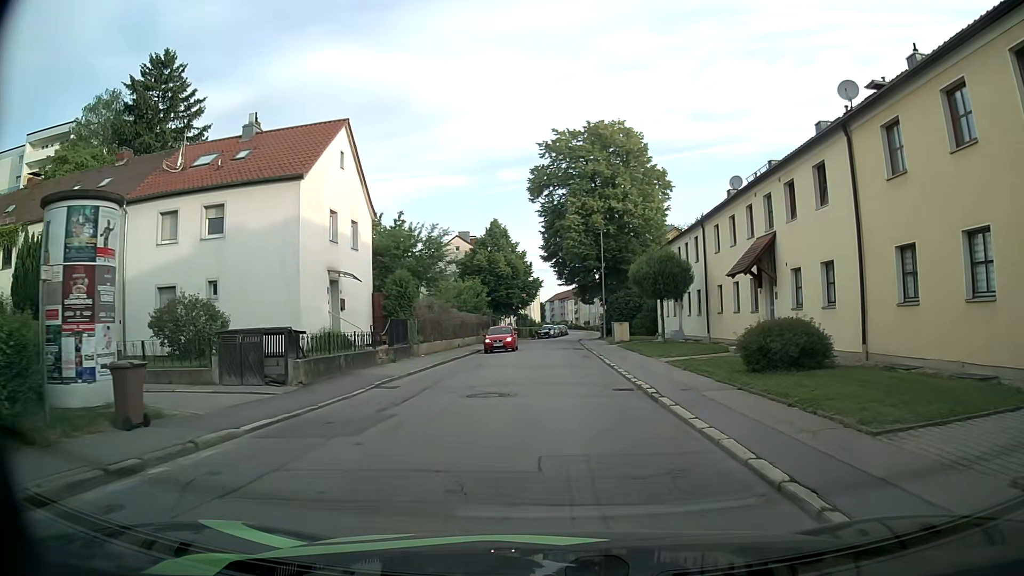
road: residential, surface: asphalt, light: Day
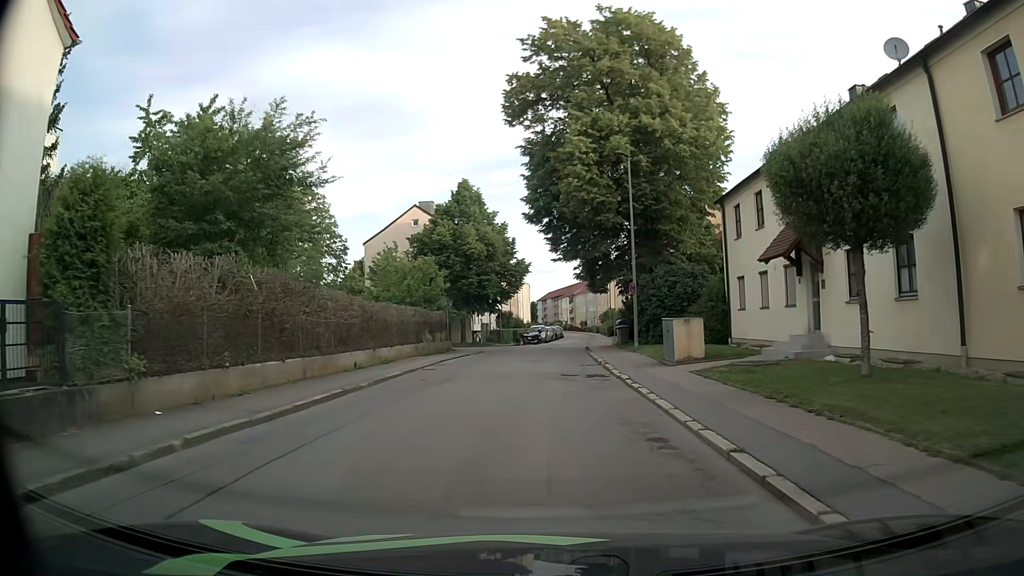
(+0.1, +21.2) m; 0°
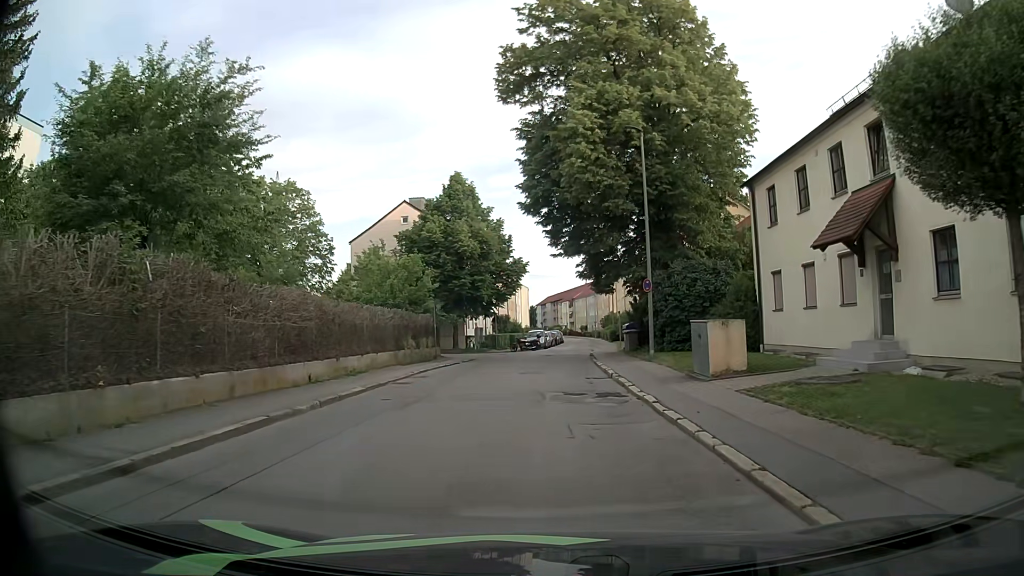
(0.0, +4.2) m; 0°
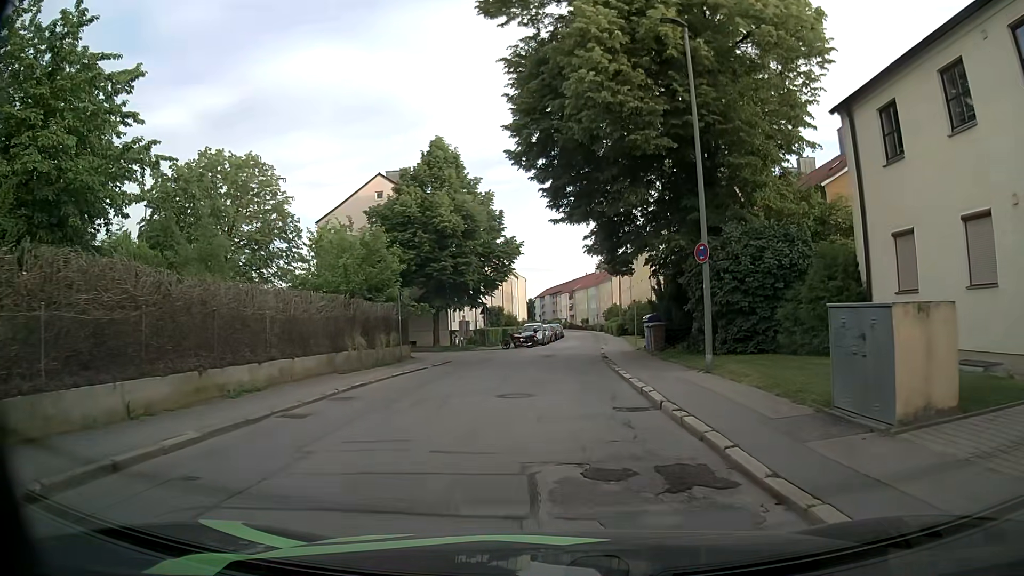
(+0.1, +8.2) m; +1°
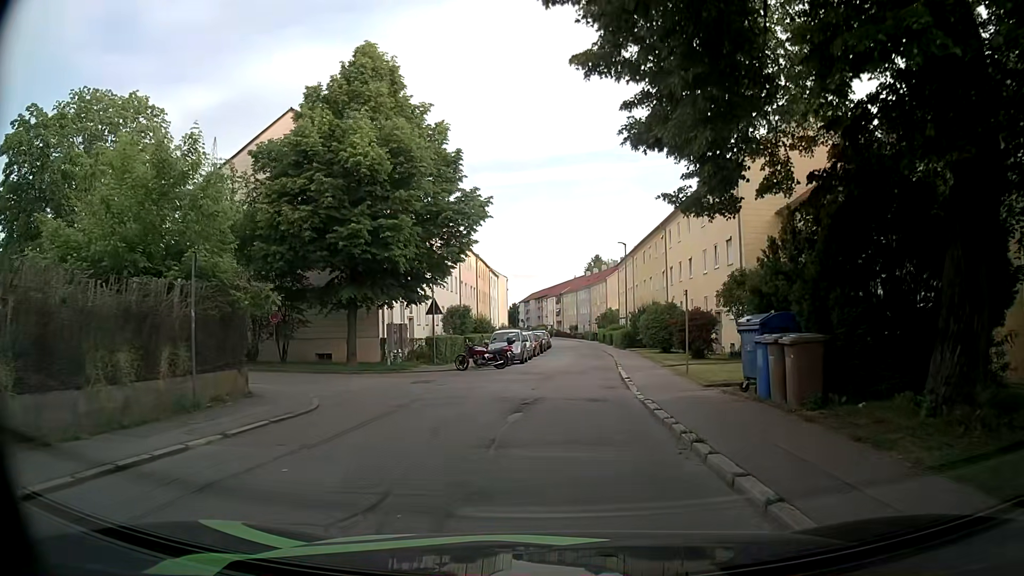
(+0.1, +15.8) m; +2°
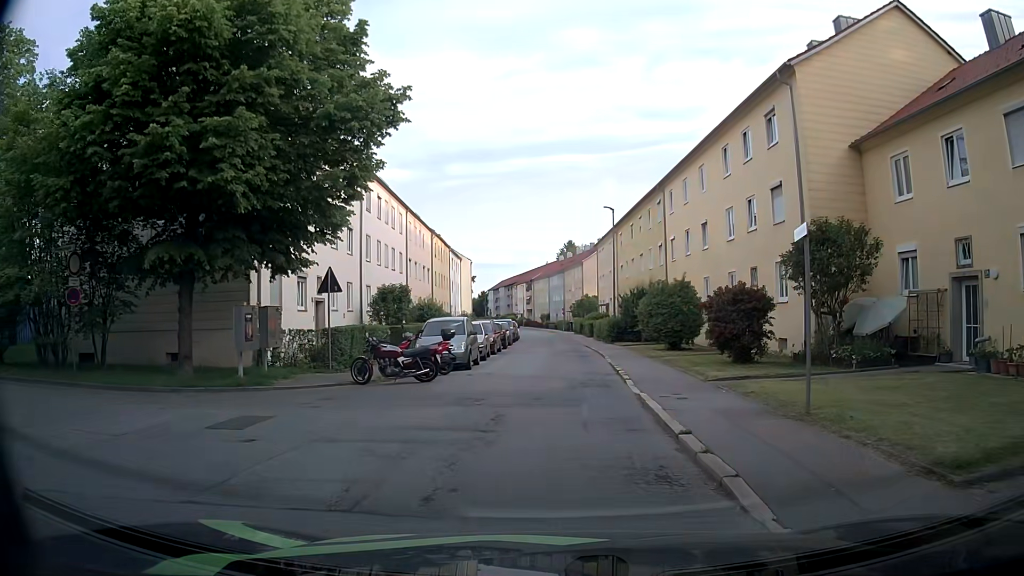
(0.0, +11.0) m; +2°
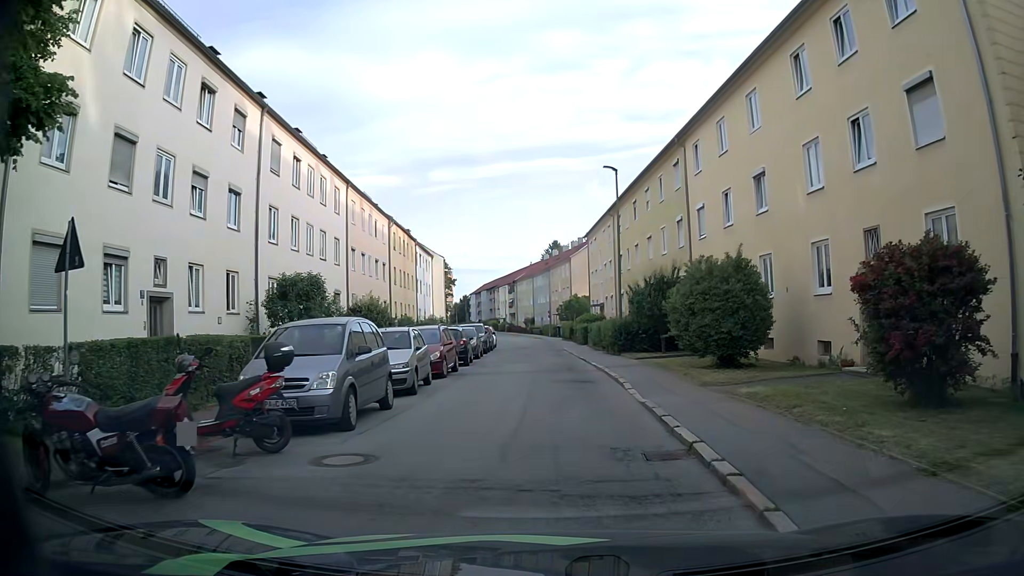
(+0.1, +10.9) m; +2°
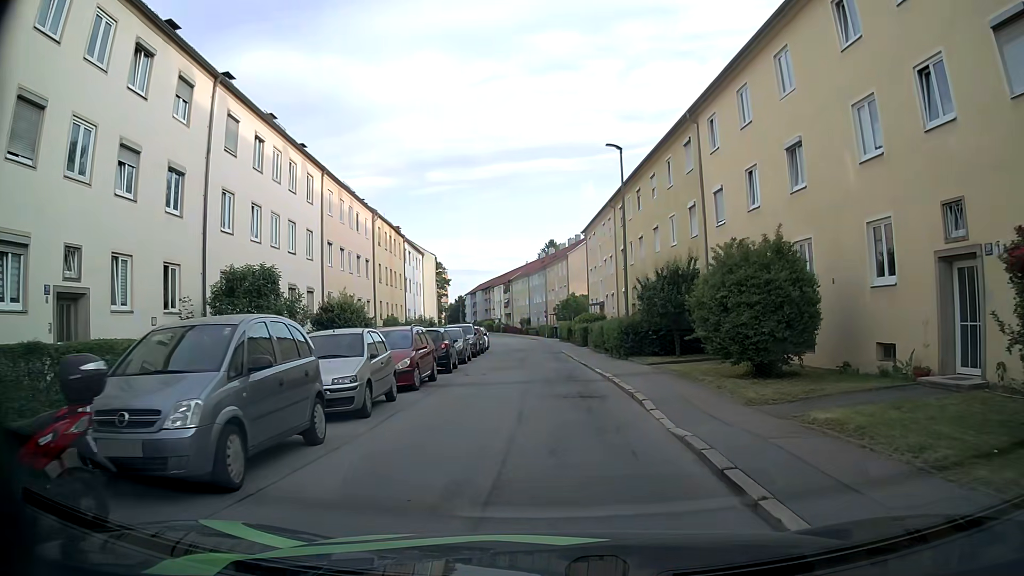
(-0.1, +3.6) m; -1°
(0, +10) (0, +20) (0, +30) (-1, +40) (-1, +50) (-1, +60) (-2, +70) (-4, +80) (-5, +90) (-7, +100) m
